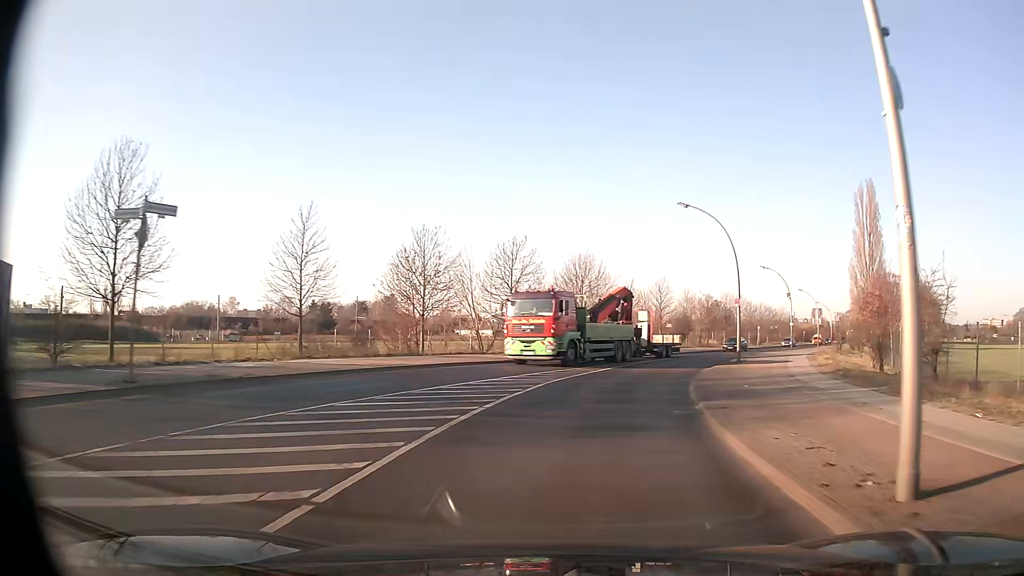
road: secondary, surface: asphalt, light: Day
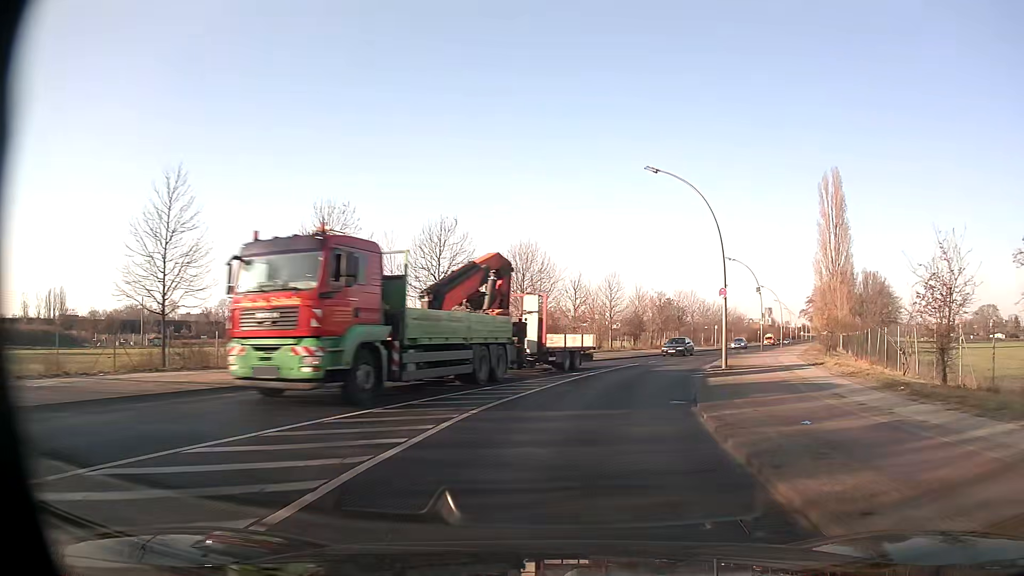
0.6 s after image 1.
(+0.3, +7.5) m; +5°
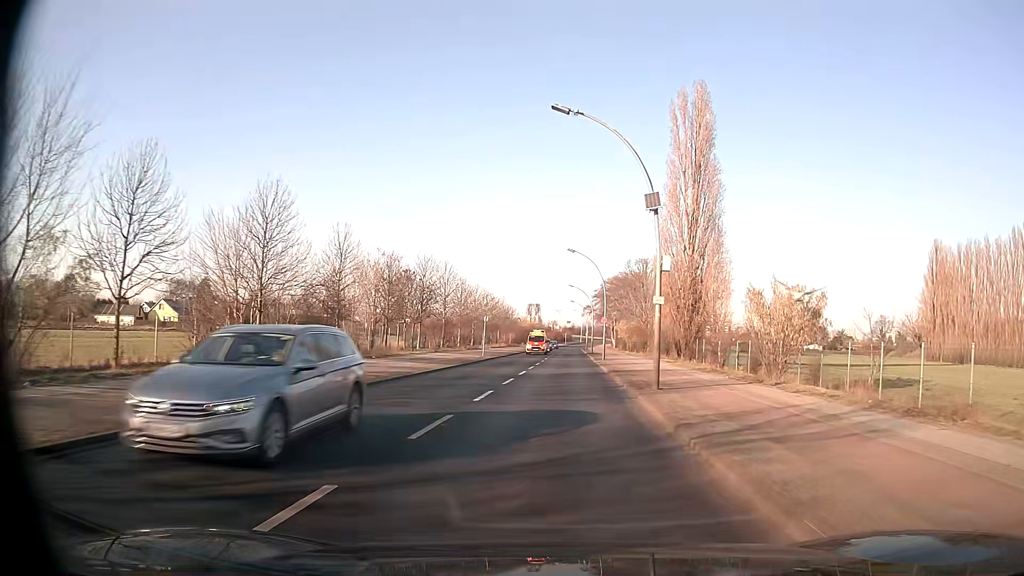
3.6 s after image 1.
(+7.5, +37.1) m; +20°
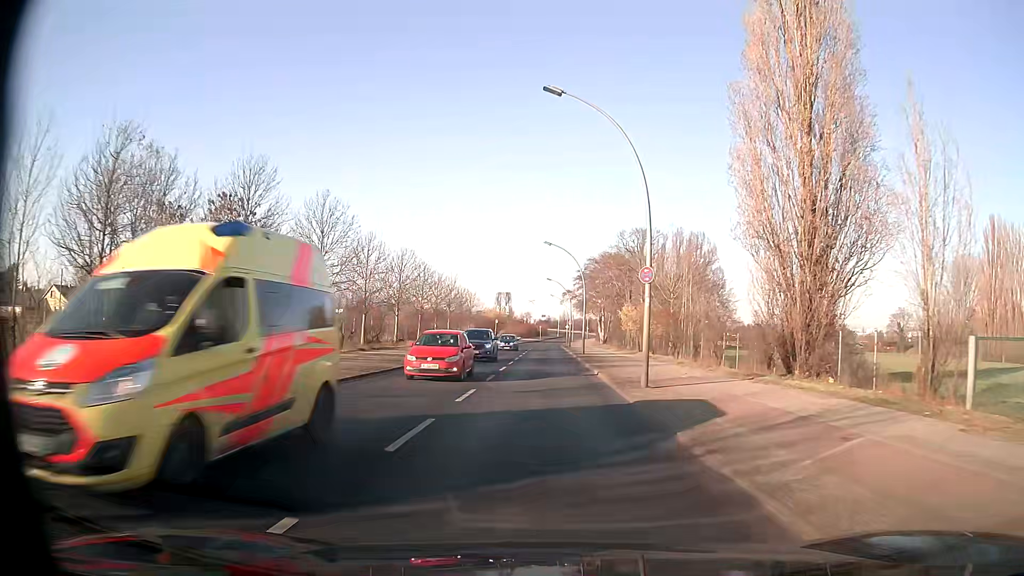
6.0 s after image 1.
(+1.0, +31.3) m; +2°
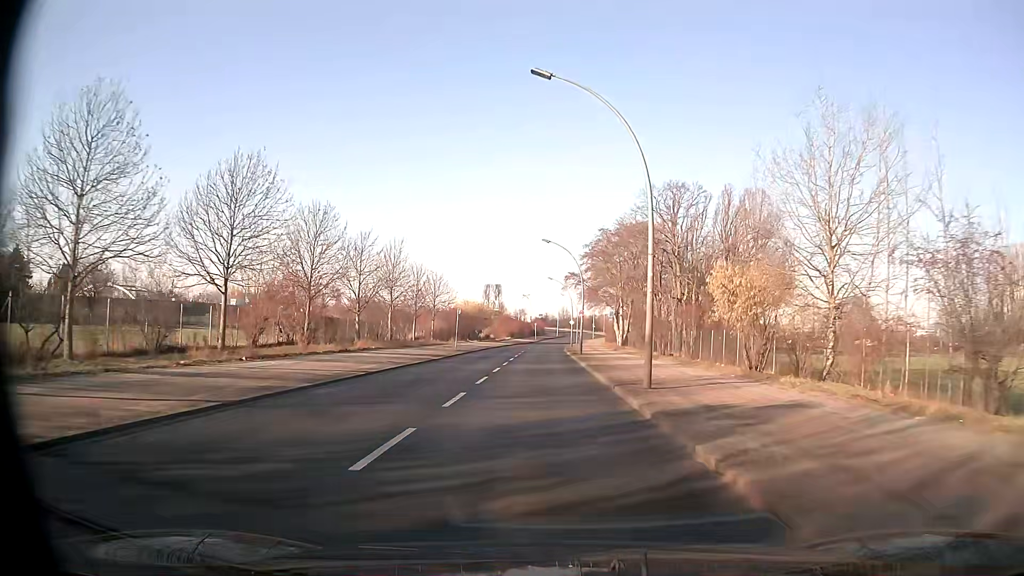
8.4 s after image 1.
(+0.1, +31.3) m; 0°
